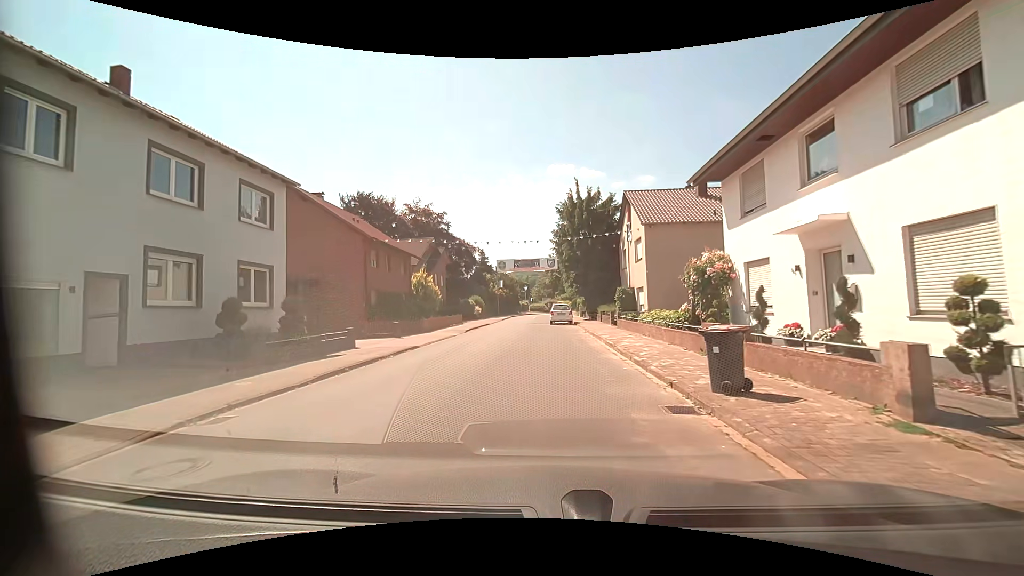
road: residential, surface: asphalt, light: Day
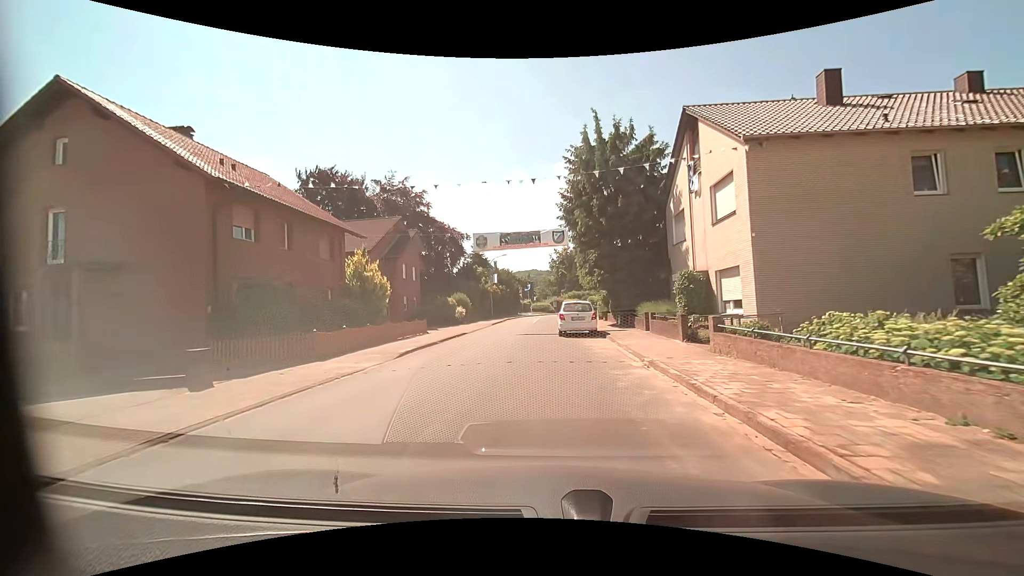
(-0.1, +14.8) m; -1°
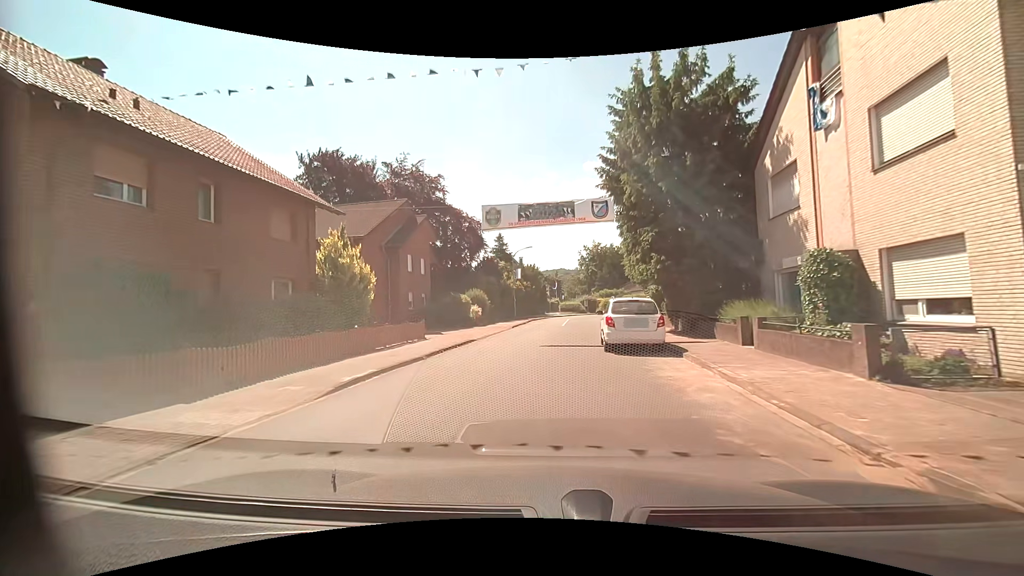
(-0.1, +7.2) m; -2°
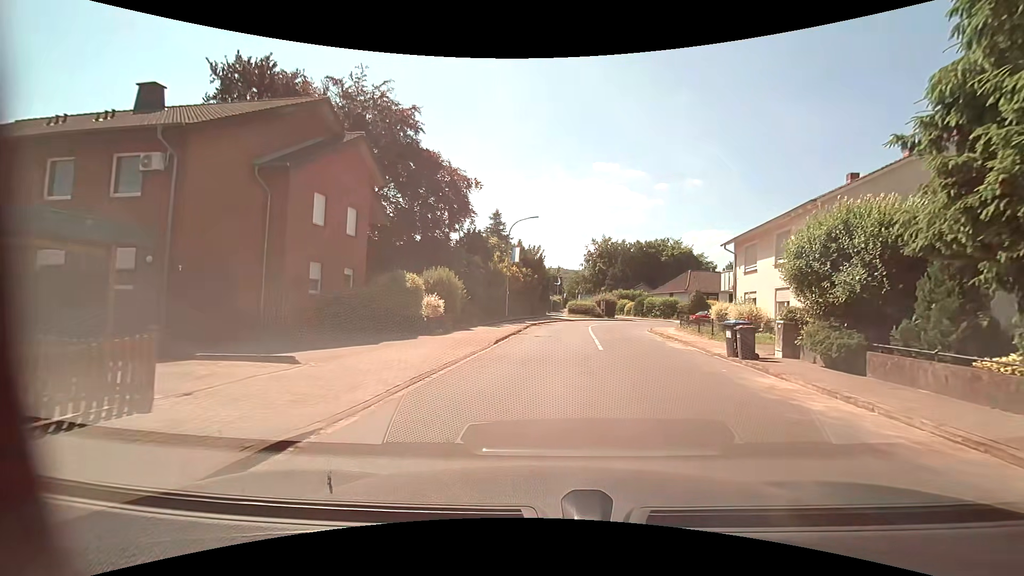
(-0.9, +16.9) m; 0°
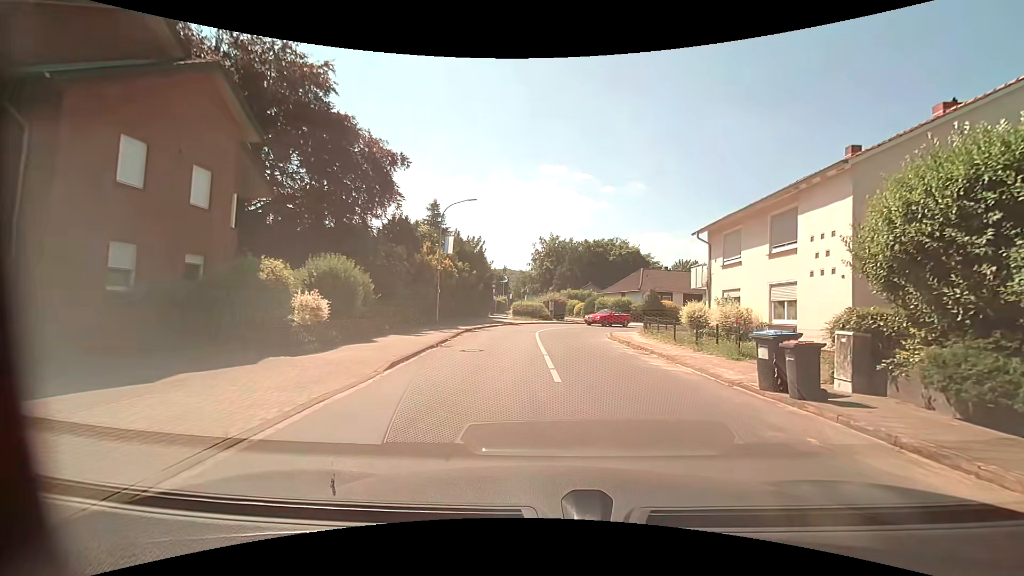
(+0.2, +6.3) m; +5°
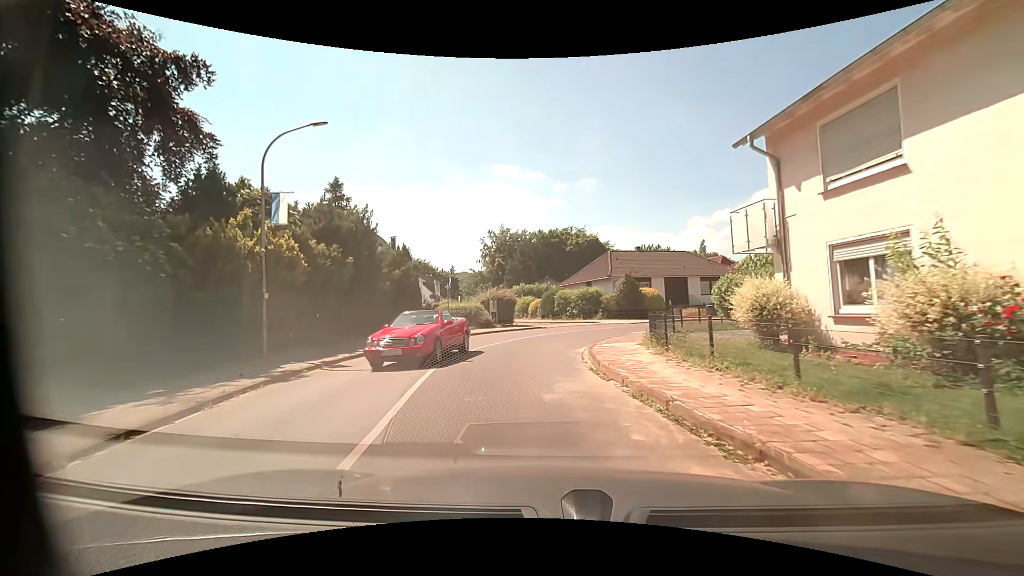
(+1.4, +13.9) m; +6°
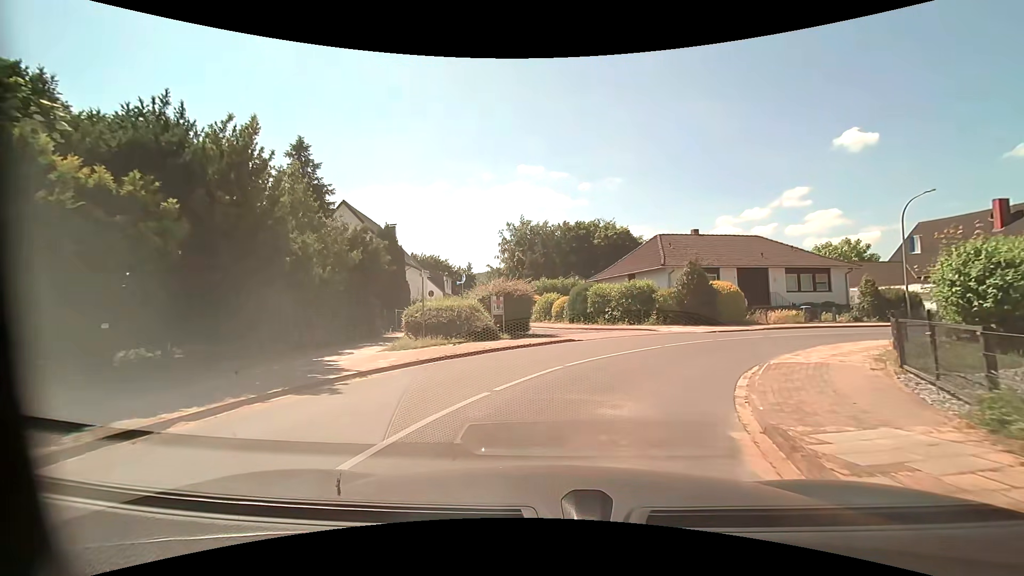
(-0.4, +11.1) m; -3°
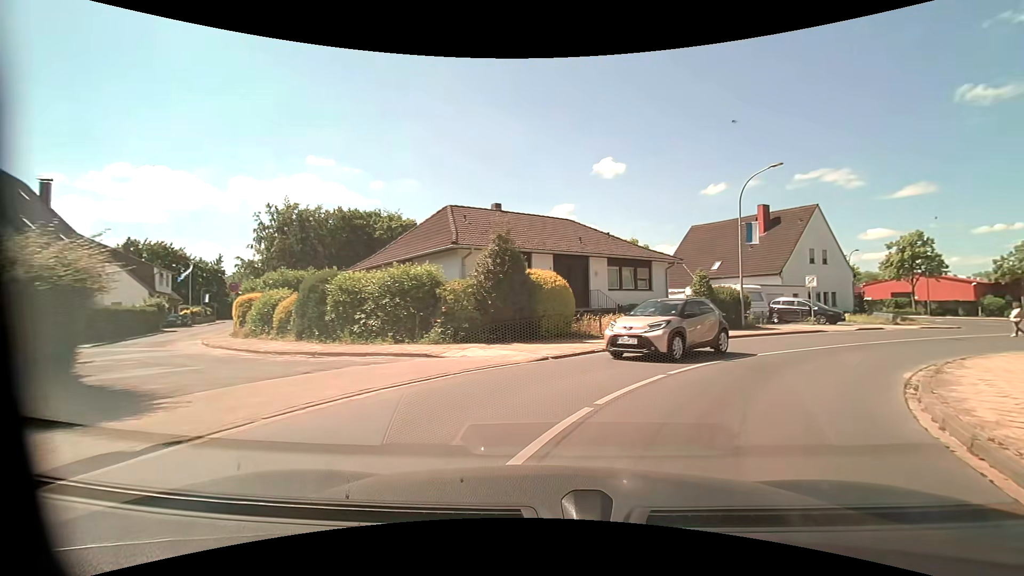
(+2.0, +12.9) m; +24°
